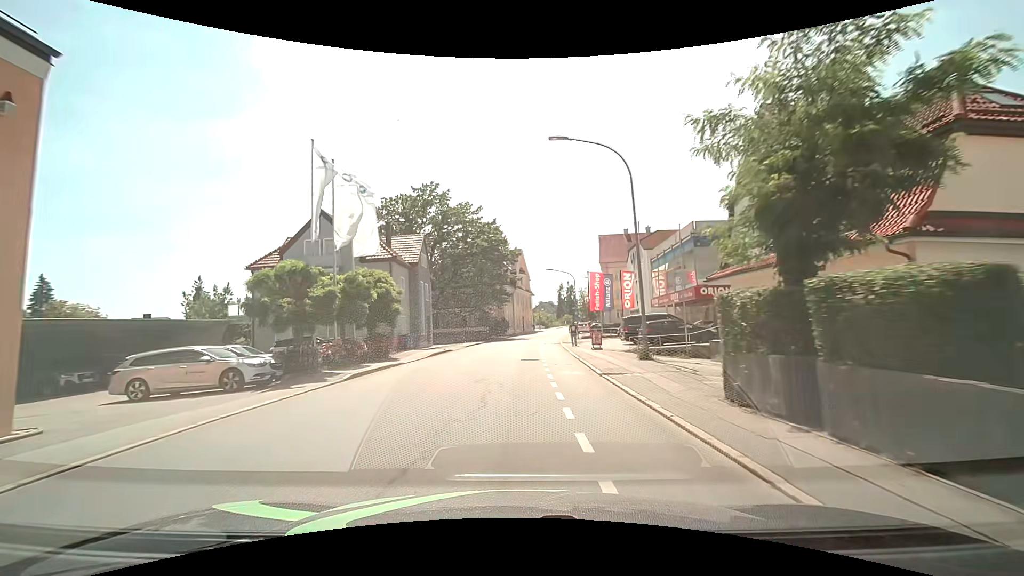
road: tertiary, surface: asphalt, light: Day
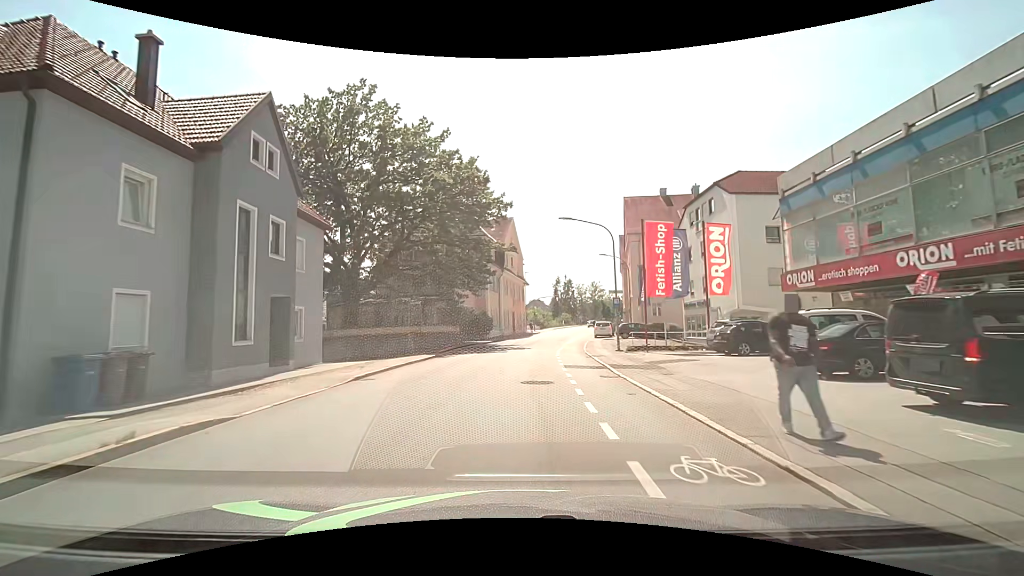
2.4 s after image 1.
(+0.2, +25.5) m; +2°
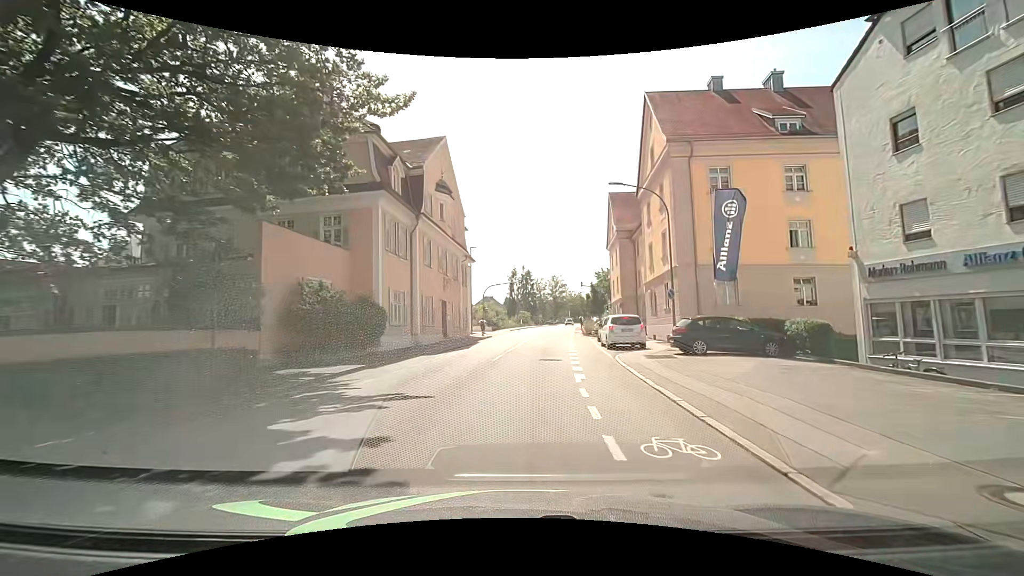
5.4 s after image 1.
(+1.0, +27.3) m; +5°
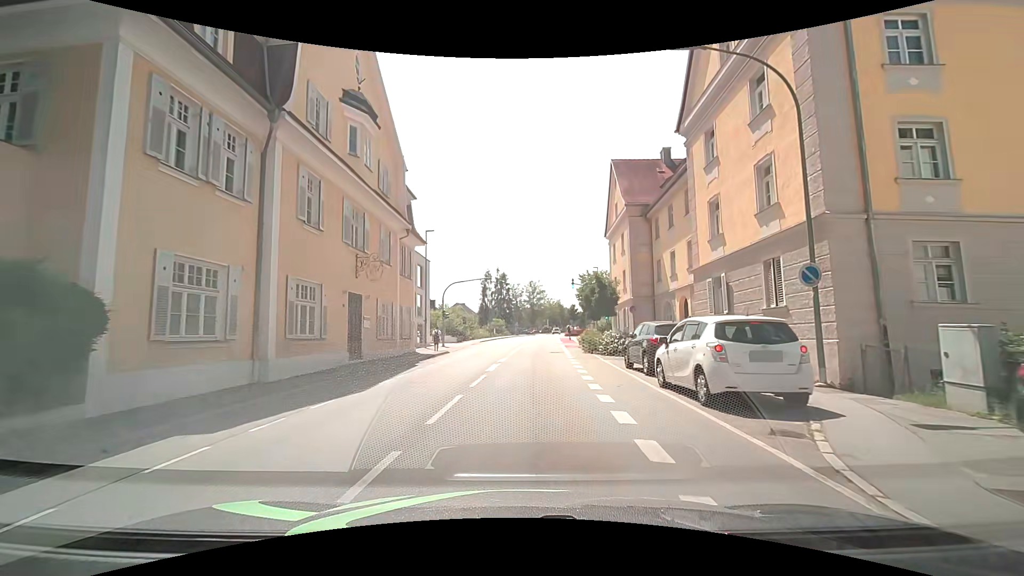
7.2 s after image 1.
(+0.3, +14.7) m; +4°
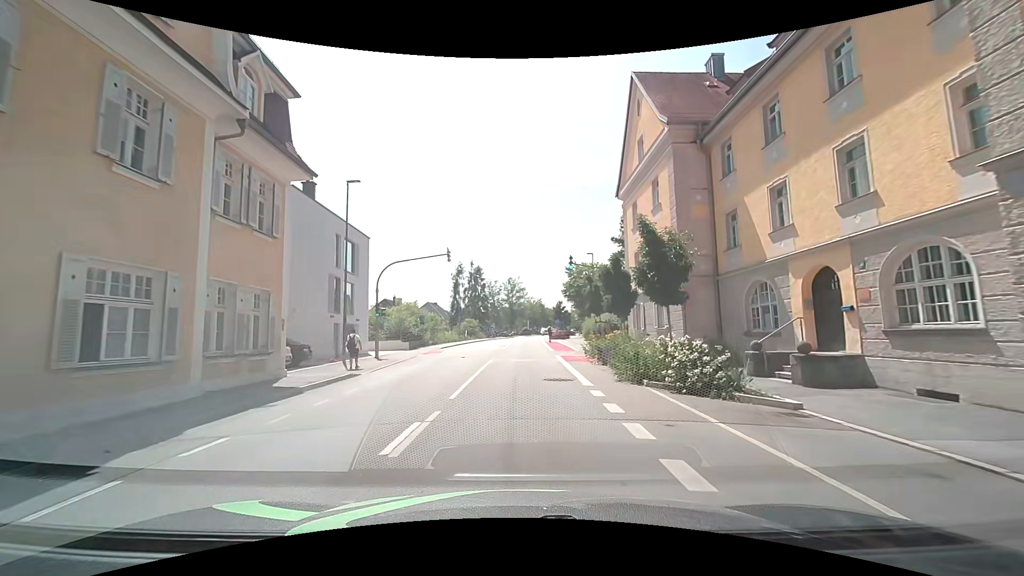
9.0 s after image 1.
(0.0, +15.2) m; +1°
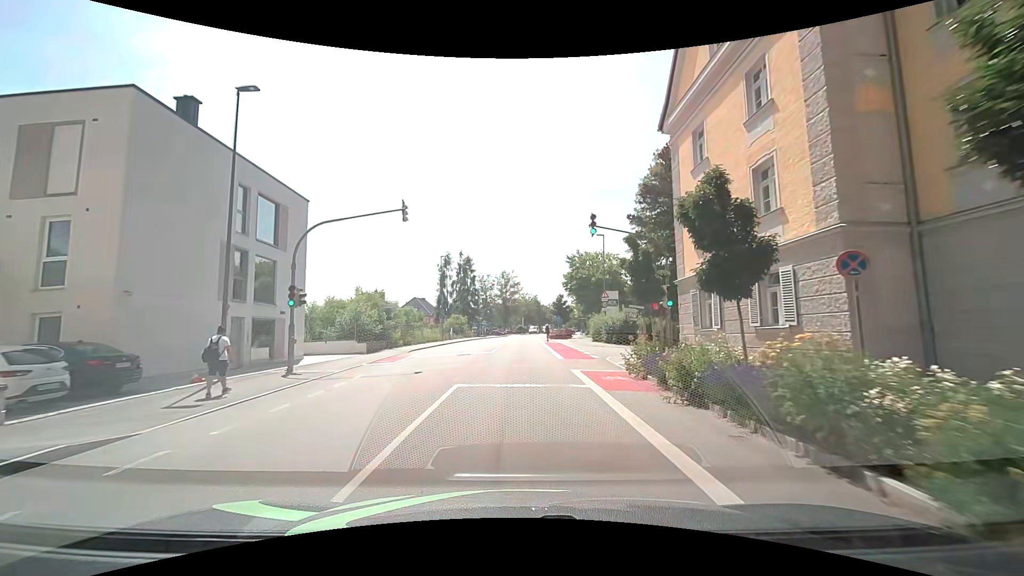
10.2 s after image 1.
(0.0, +10.9) m; +1°
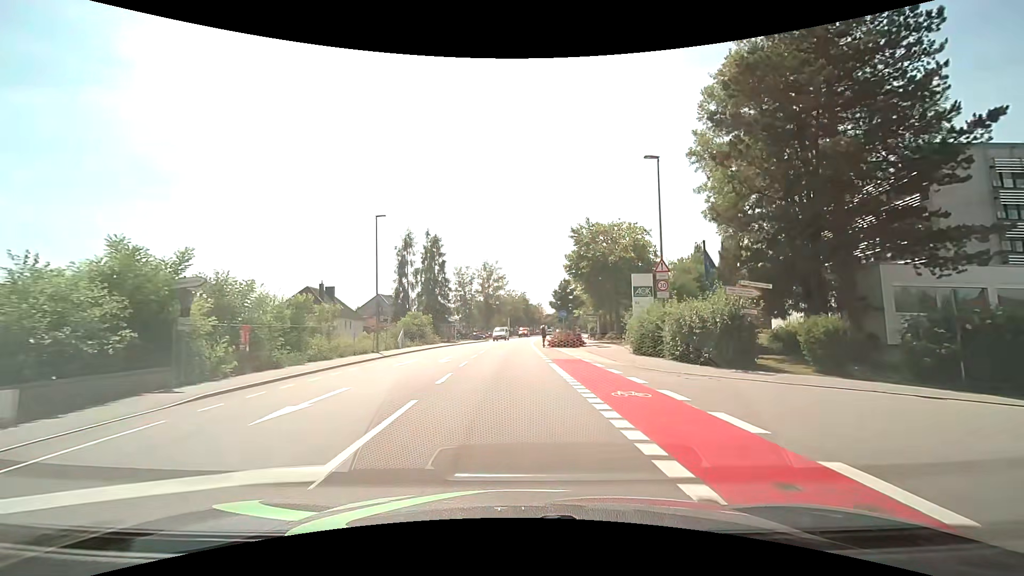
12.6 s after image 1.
(0.0, +22.6) m; +1°
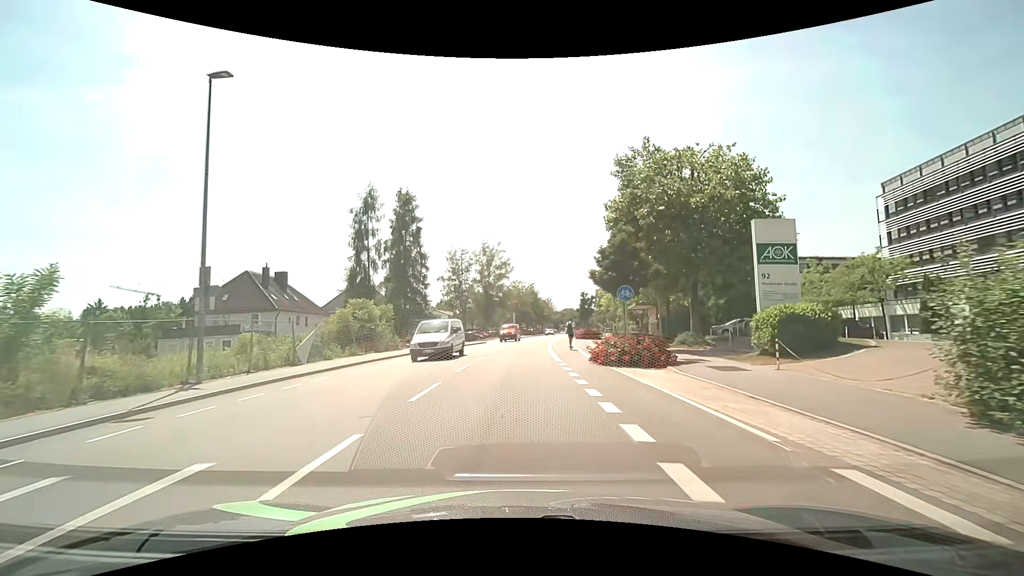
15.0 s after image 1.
(-0.1, +21.1) m; -1°
(0, +10) (0, +20) (0, +30) (+1, +40) (+2, +50) (+3, +60) (+4, +70) (+6, +80) (+7, +90) (+9, +99) m
